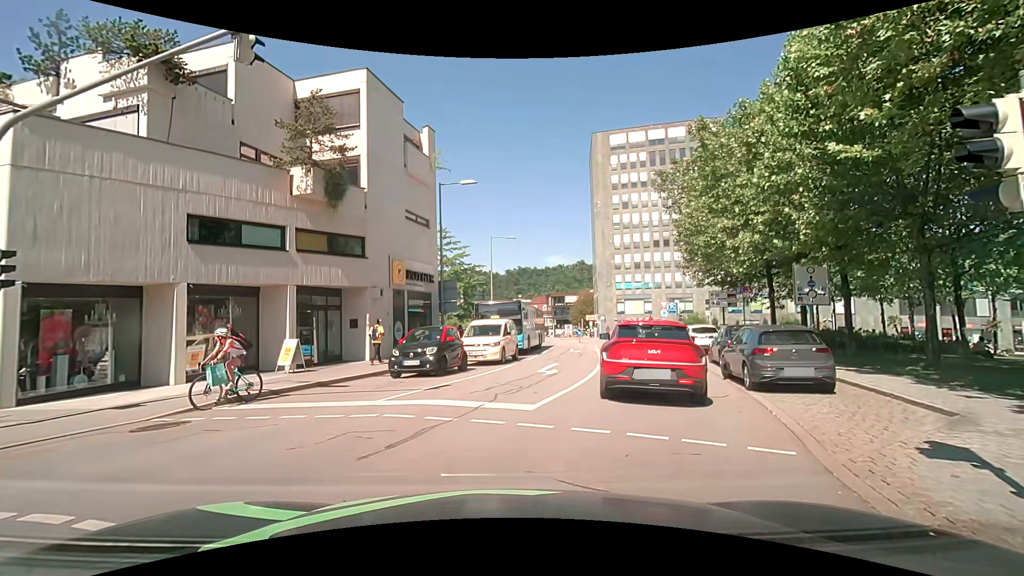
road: residential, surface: asphalt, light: Day
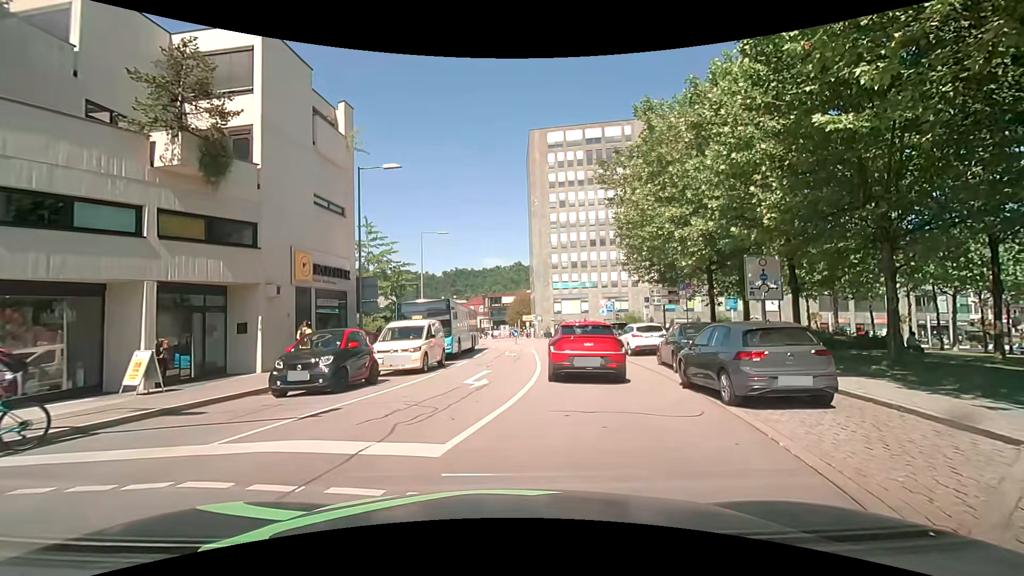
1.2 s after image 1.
(+0.3, +3.0) m; +8°
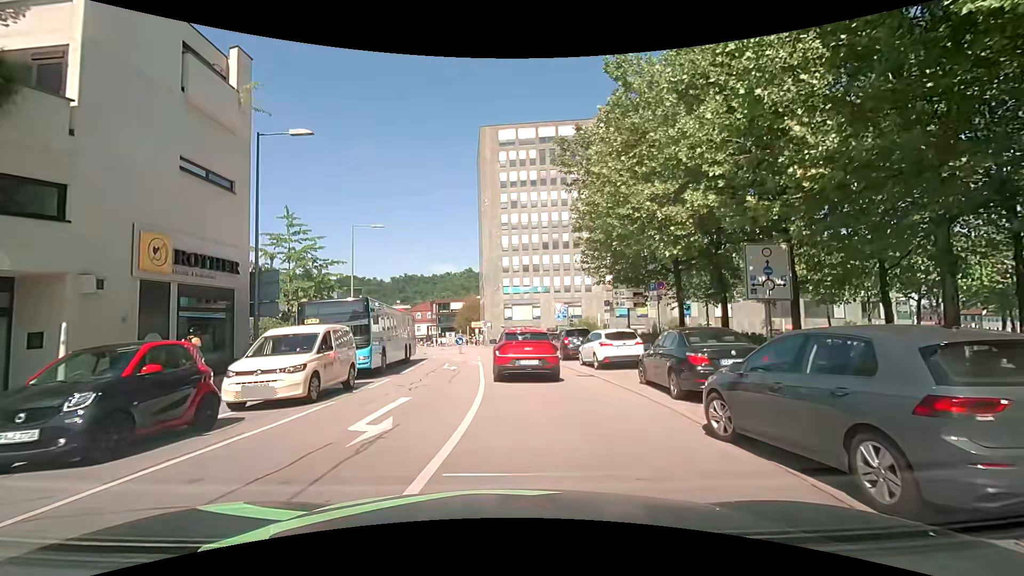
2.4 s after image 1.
(+0.3, +5.0) m; +4°
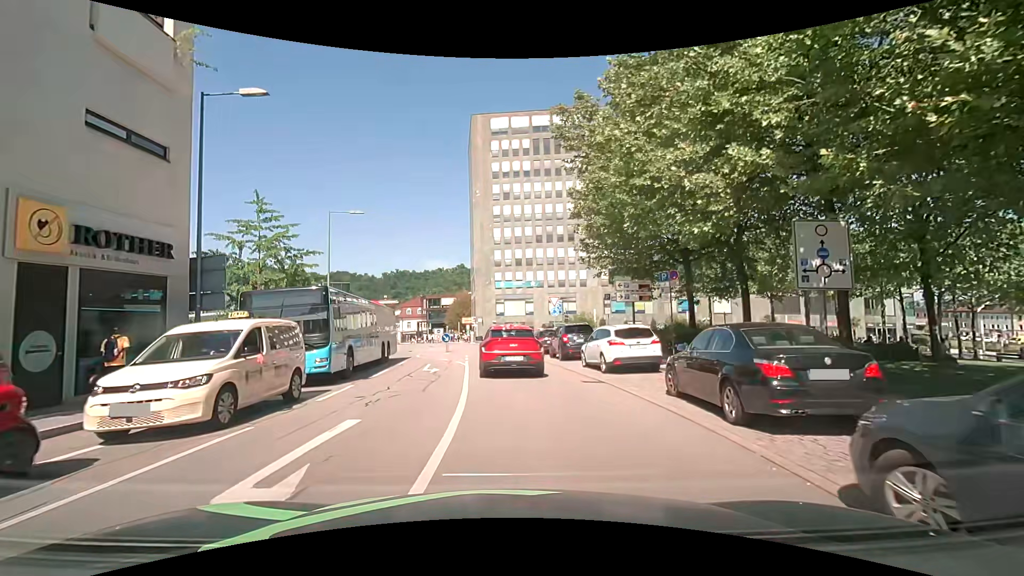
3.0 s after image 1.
(+0.1, +3.2) m; +2°
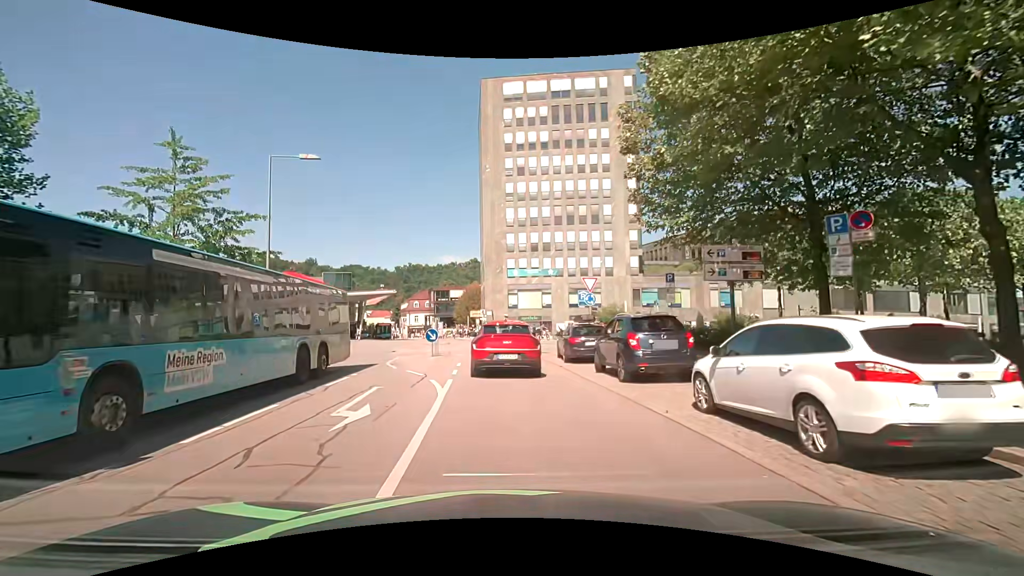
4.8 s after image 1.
(0.0, +10.4) m; -1°
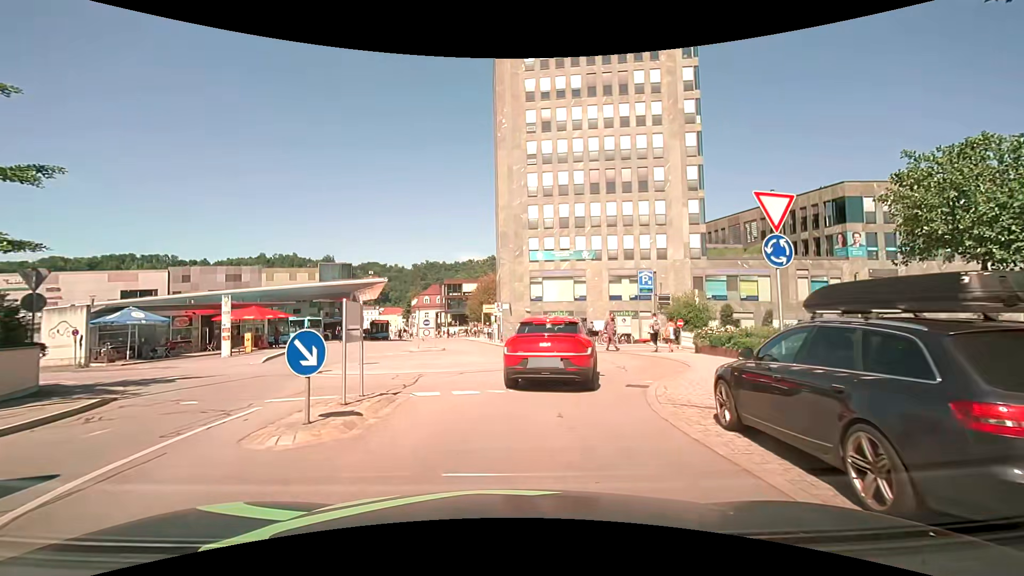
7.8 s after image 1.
(-0.3, +15.1) m; -2°
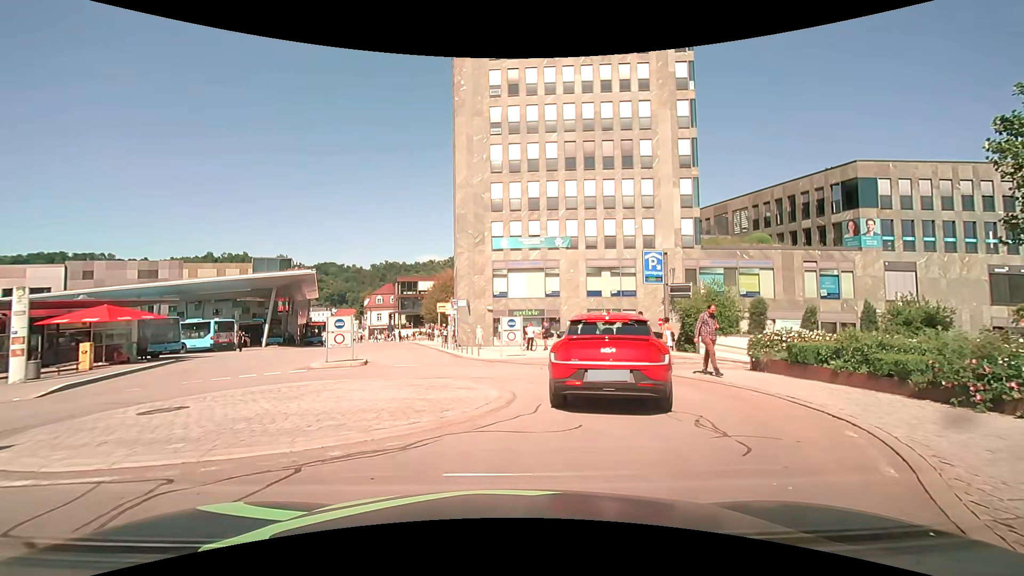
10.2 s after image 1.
(+0.1, +9.0) m; +2°
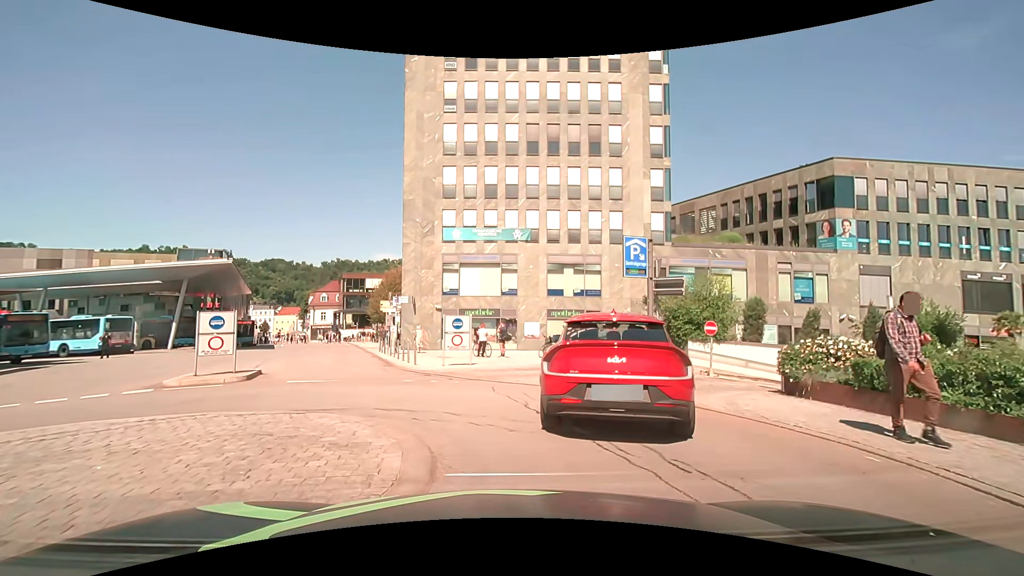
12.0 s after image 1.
(+0.3, +4.7) m; +5°
